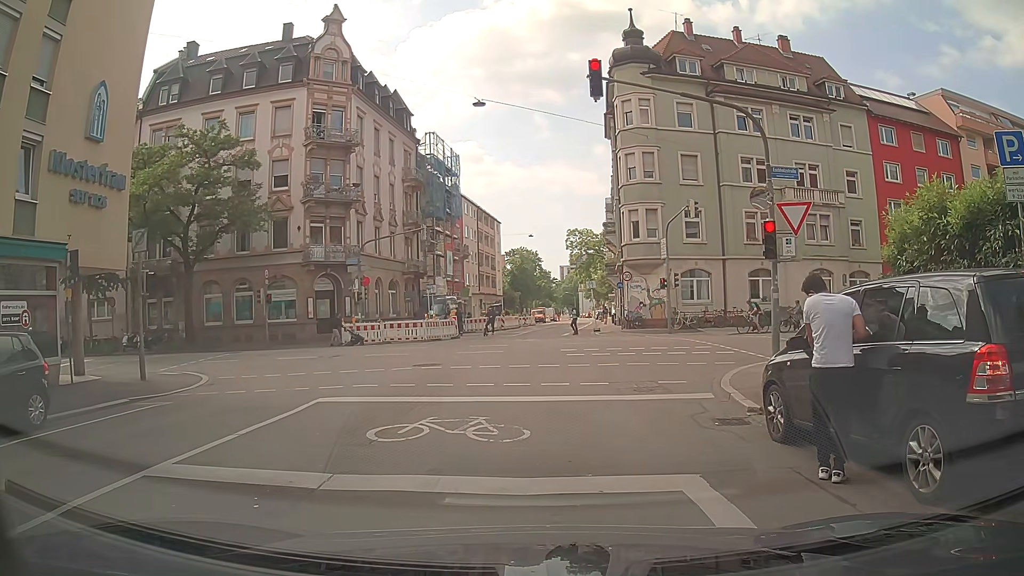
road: residential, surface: asphalt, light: Day
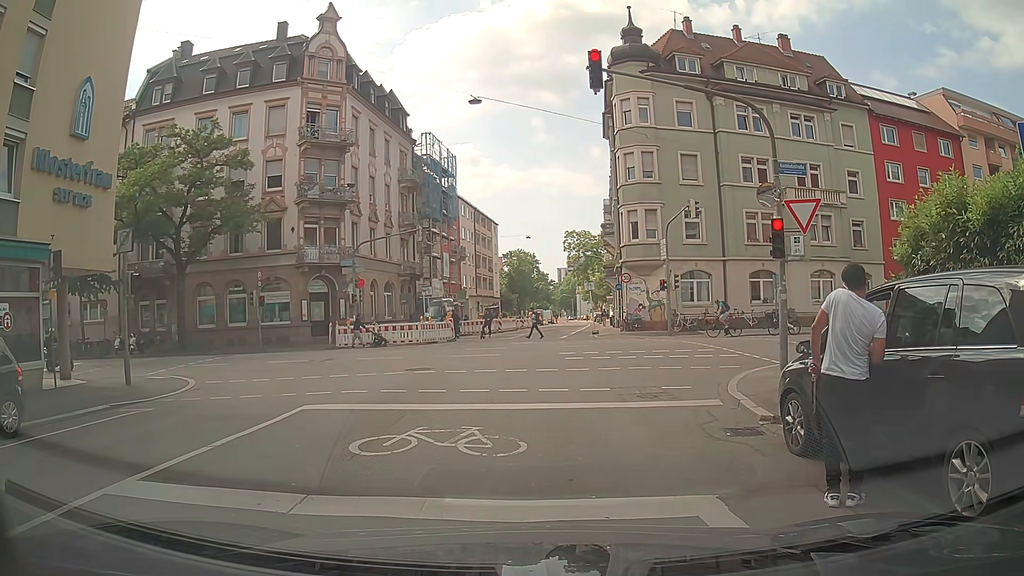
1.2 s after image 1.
(0.0, +0.6) m; 0°
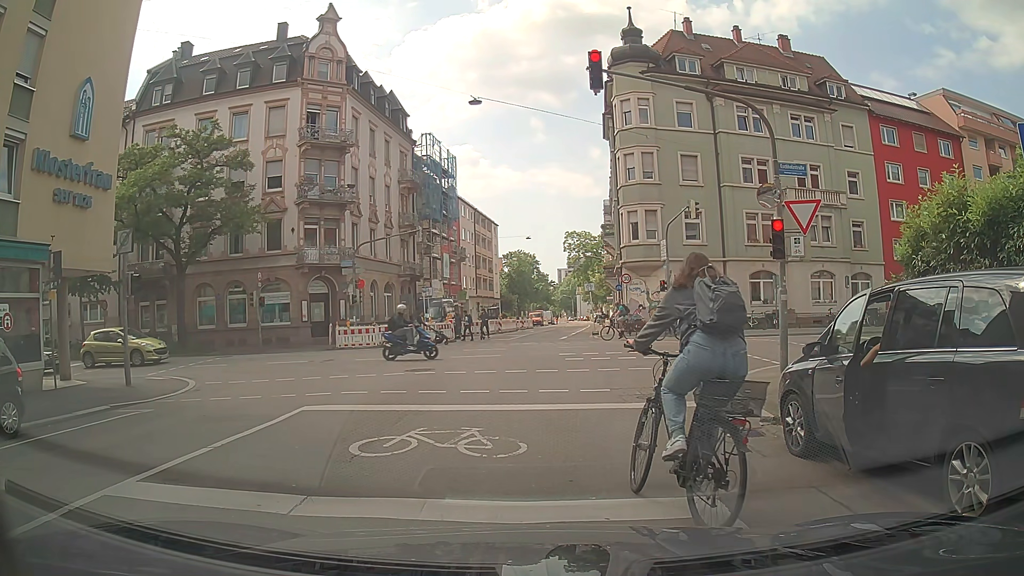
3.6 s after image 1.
(0.0, +0.1) m; 0°
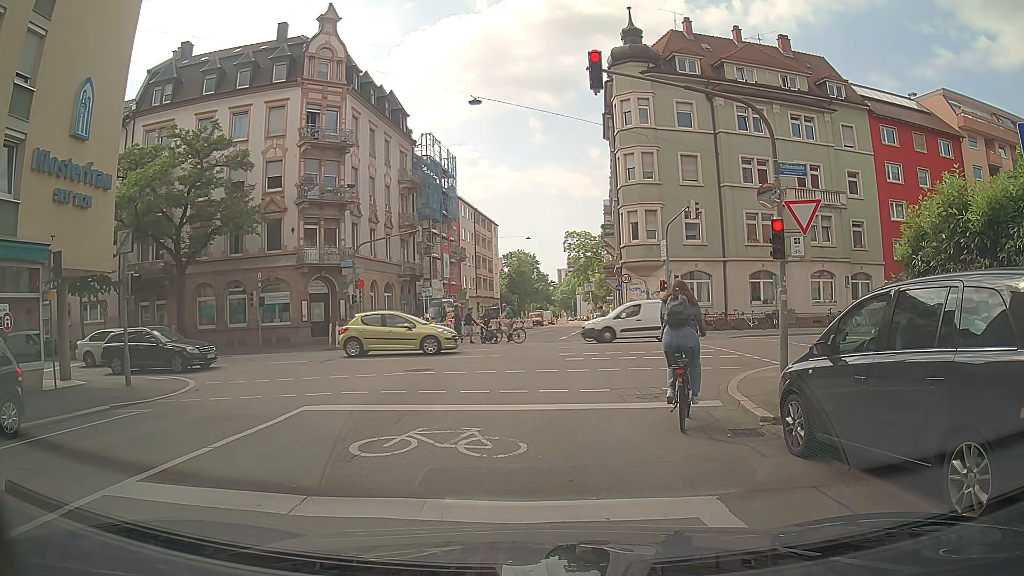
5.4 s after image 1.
(0.0, 0.0) m; 0°
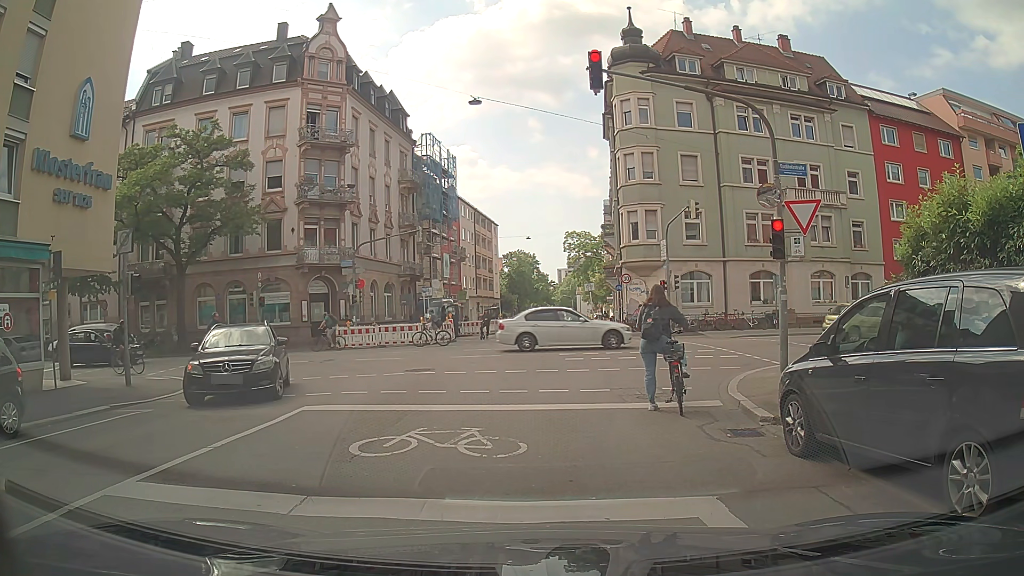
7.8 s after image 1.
(0.0, 0.0) m; 0°
